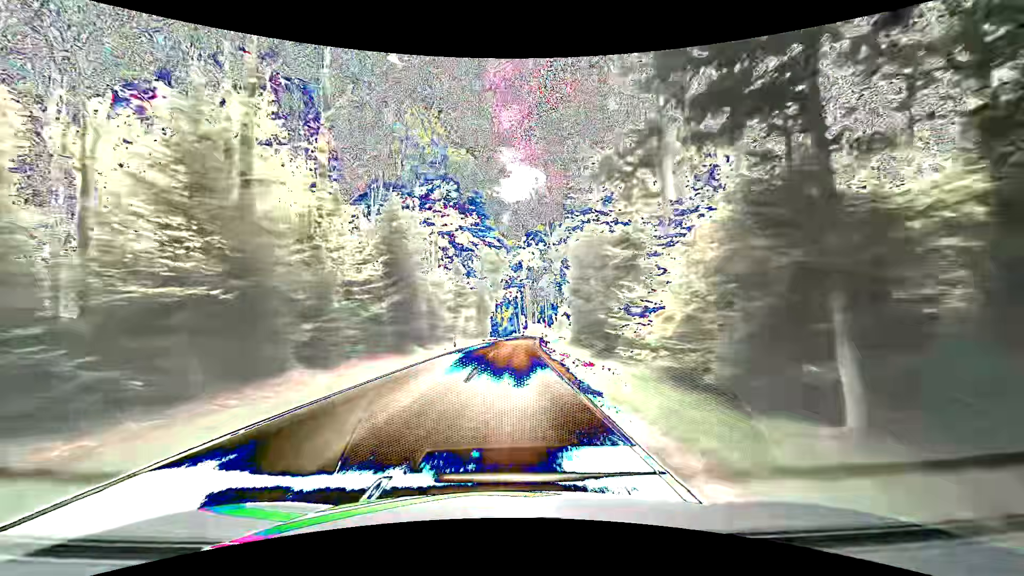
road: tertiary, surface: asphalt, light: Day
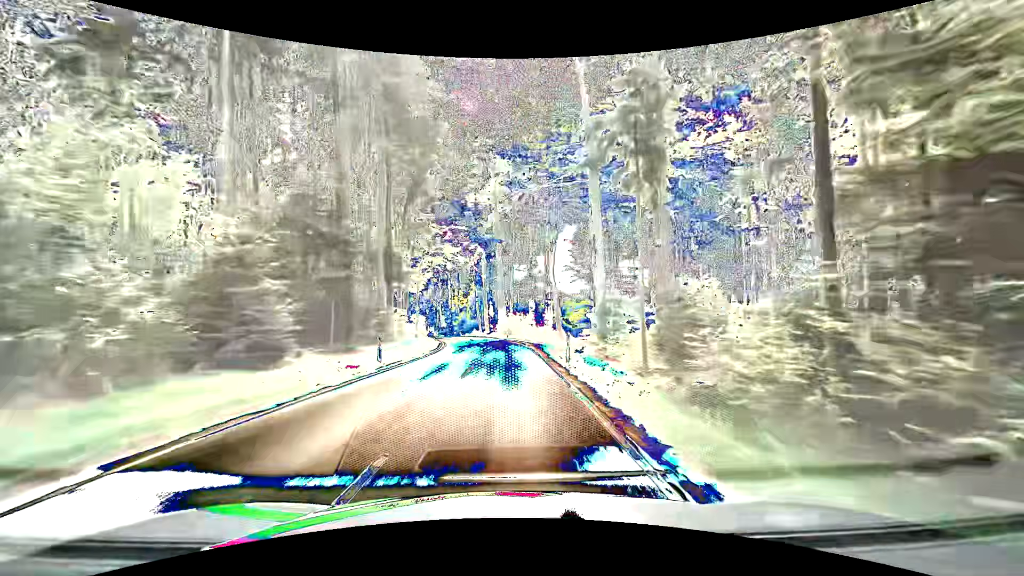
(+1.4, +59.5) m; +4°
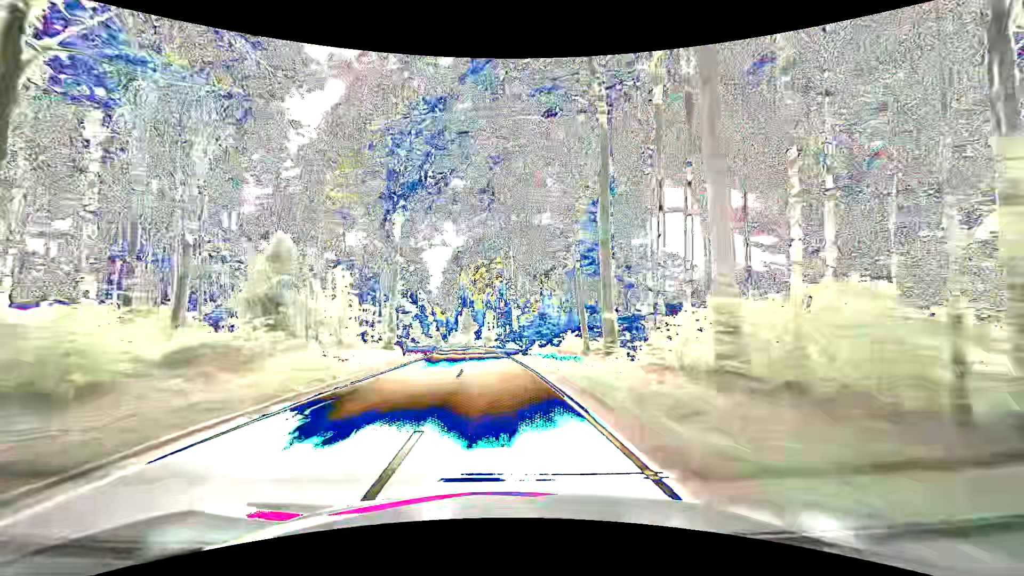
(-3.7, +58.8) m; -10°
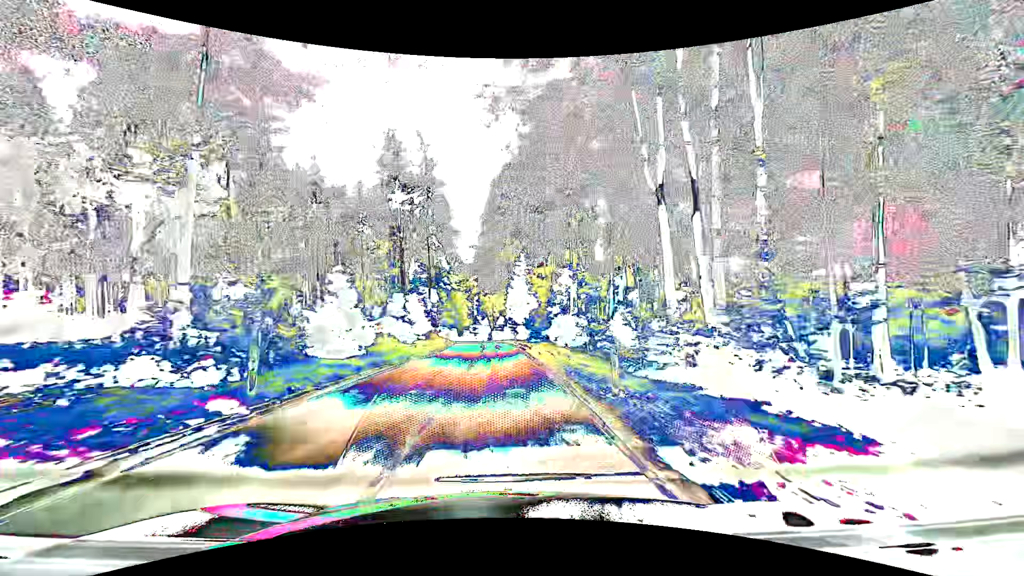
(-4.4, +59.2) m; -7°
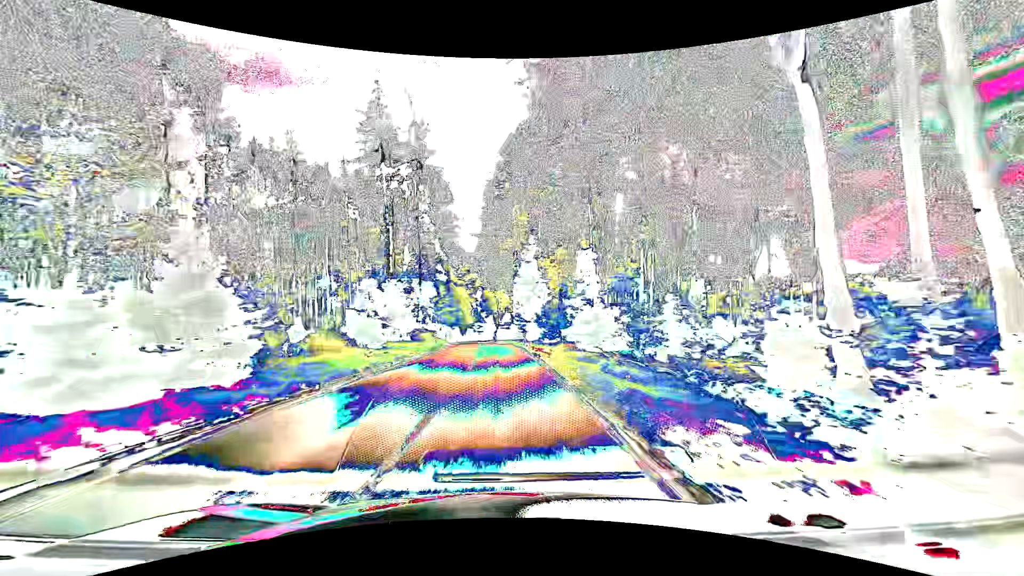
(-0.1, +11.9) m; -1°
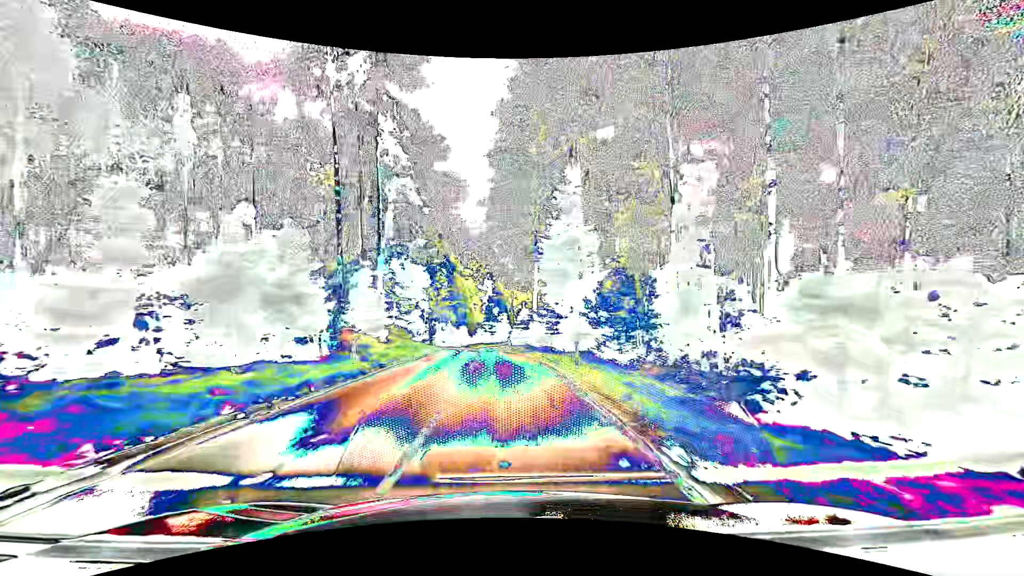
(-0.4, +23.7) m; -1°
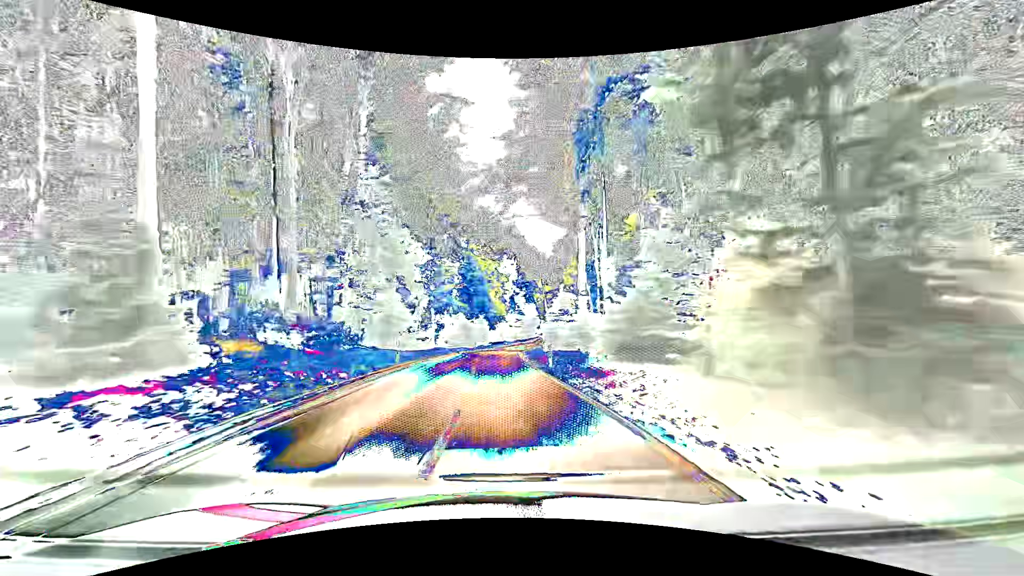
(-0.6, +23.6) m; -3°
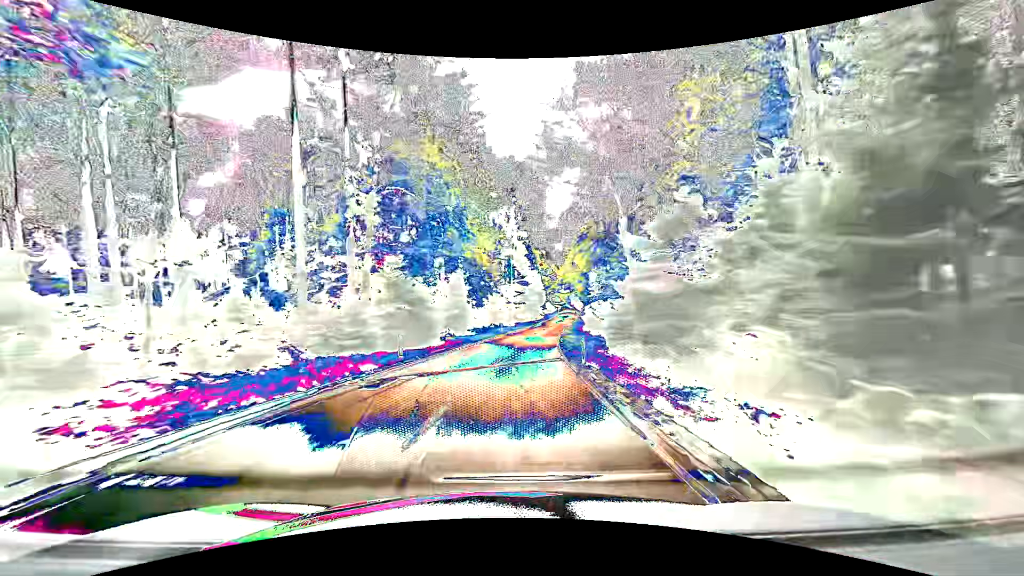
(-1.2, +47.5) m; 0°
